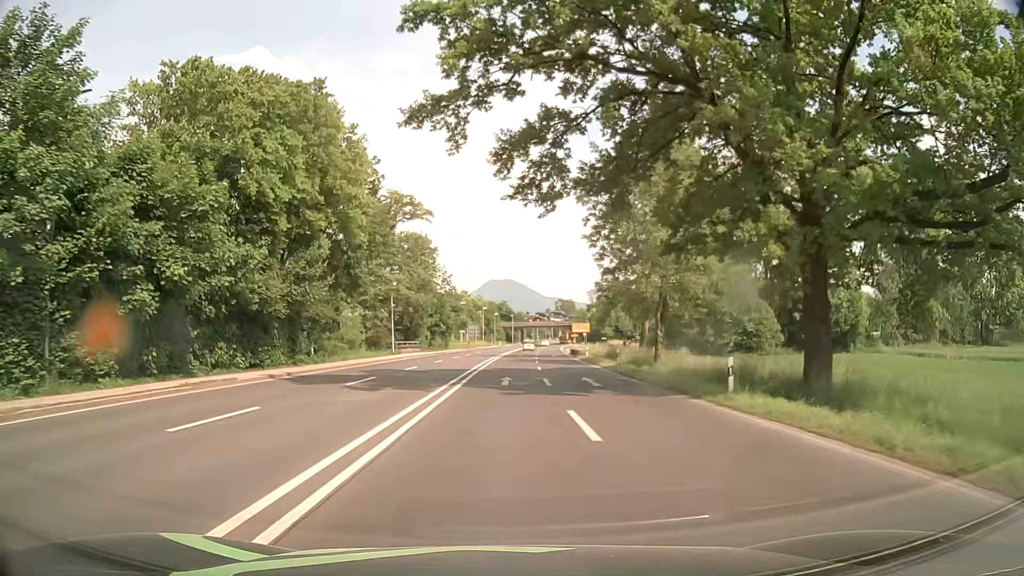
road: secondary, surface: asphalt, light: Day
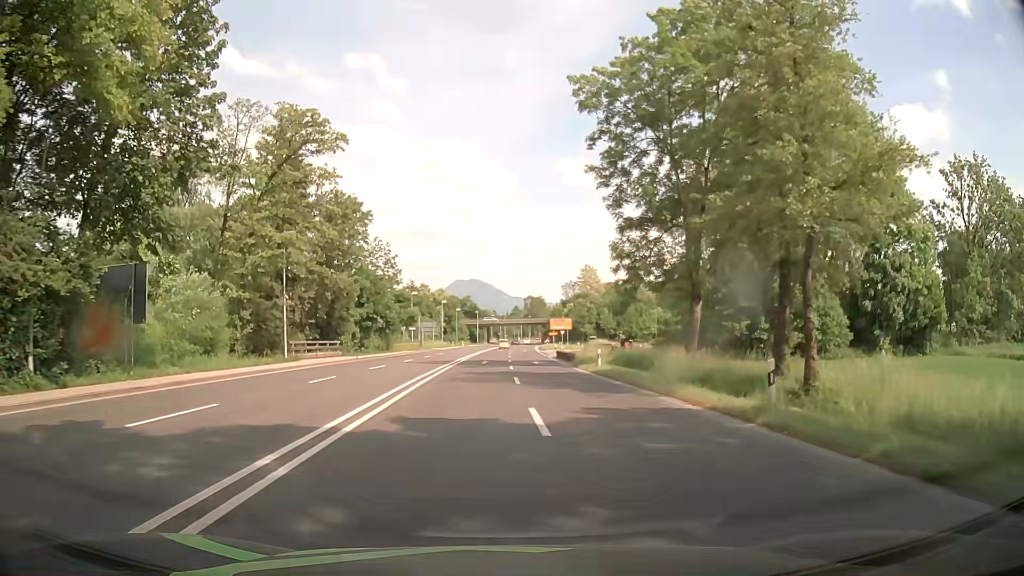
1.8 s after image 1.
(+0.6, +23.8) m; +3°
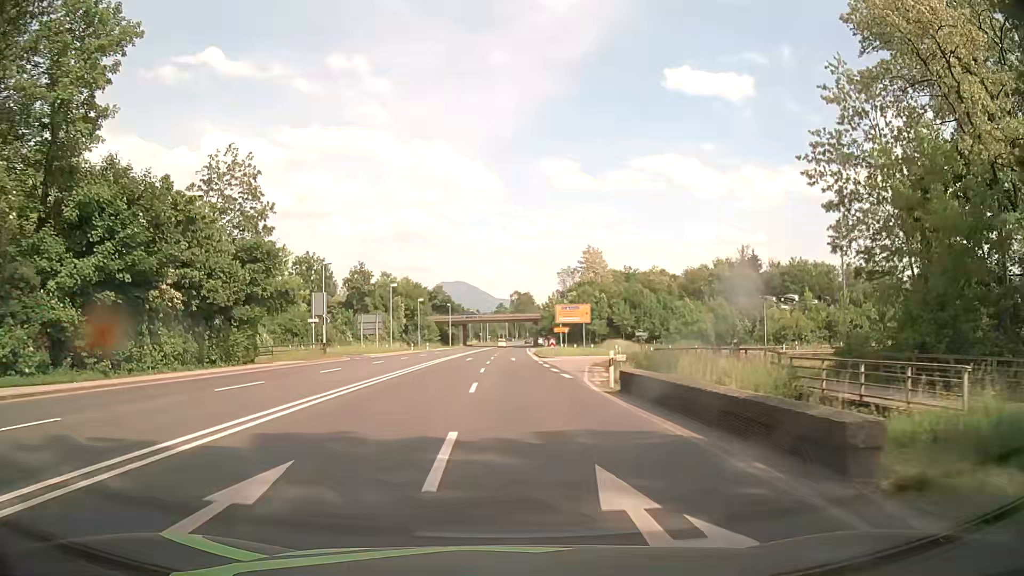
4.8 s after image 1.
(+0.7, +39.6) m; +1°
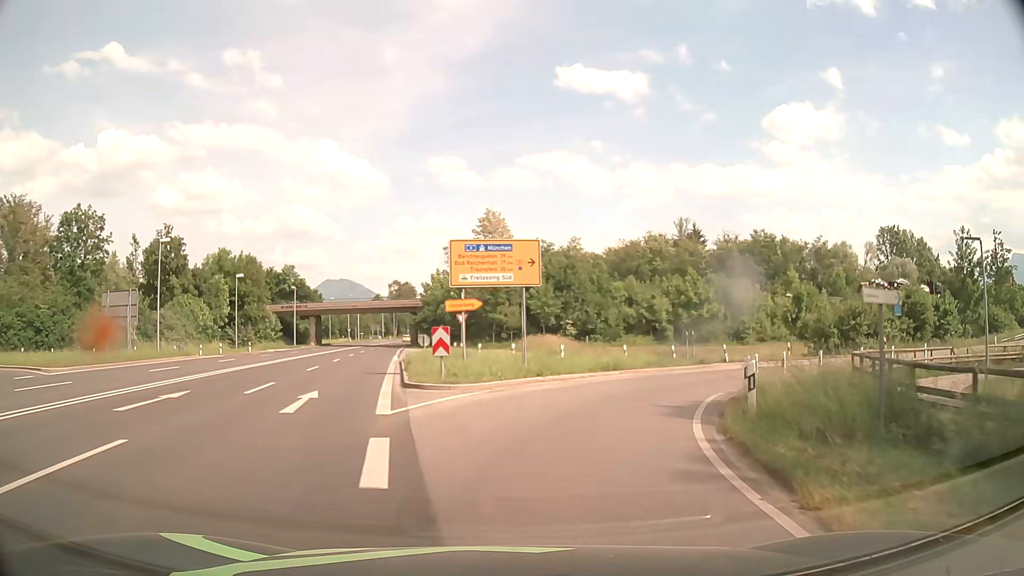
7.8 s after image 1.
(+2.3, +37.3) m; +9°
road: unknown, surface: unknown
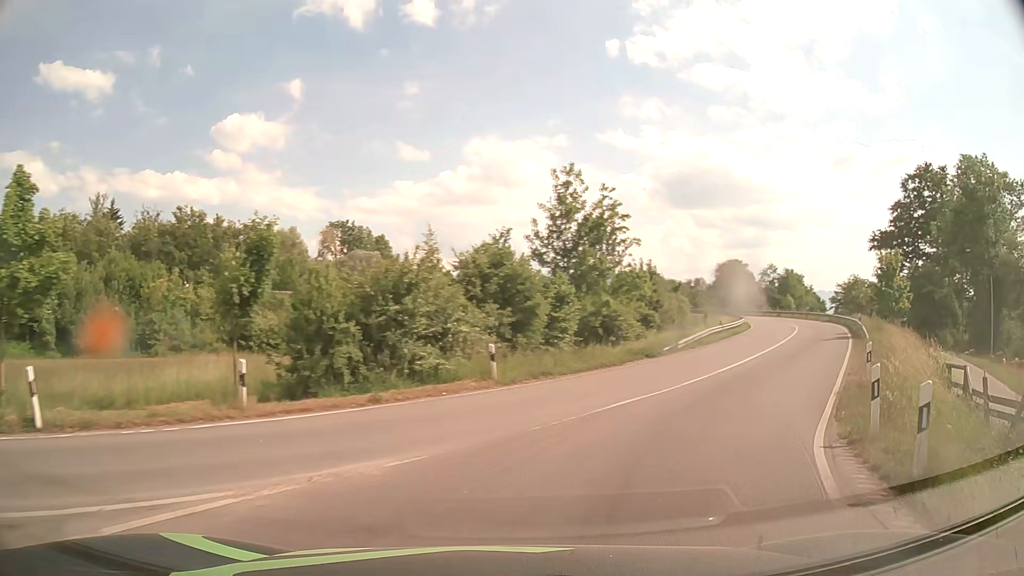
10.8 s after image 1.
(+9.7, +25.9) m; +48°
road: primary_link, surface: asphalt
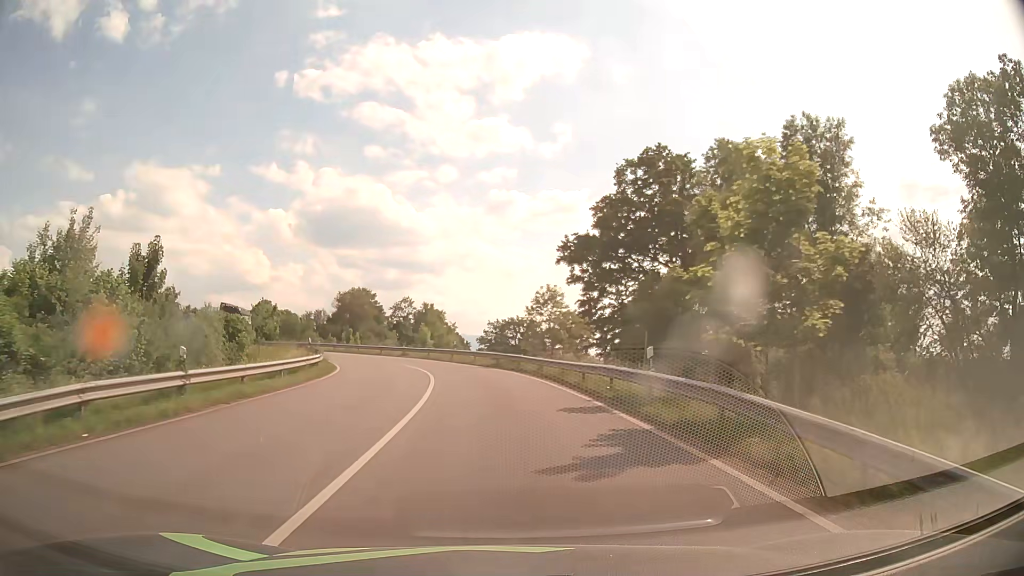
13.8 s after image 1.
(+13.6, +29.2) m; +33°
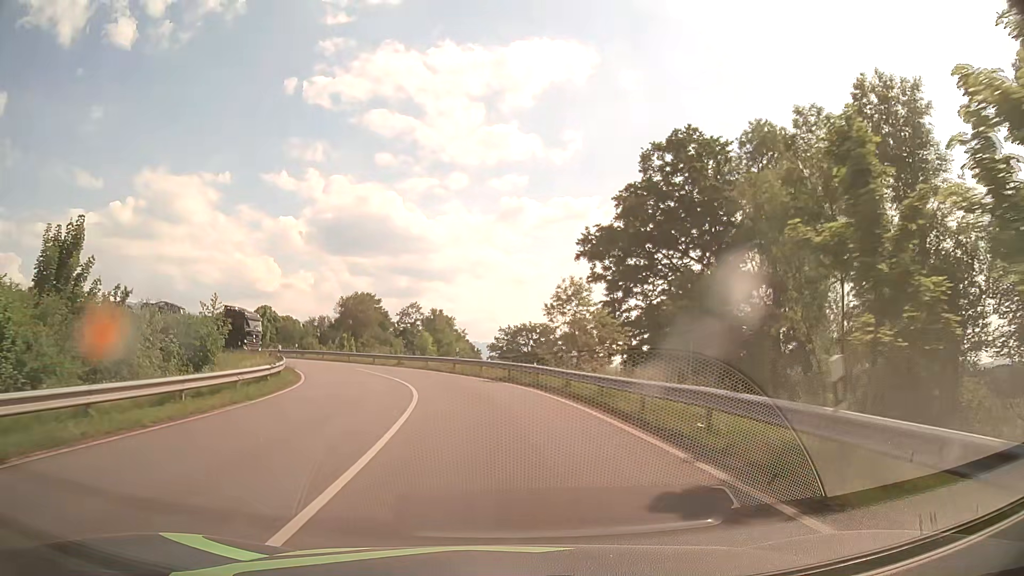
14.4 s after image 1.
(-0.1, +8.0) m; -1°
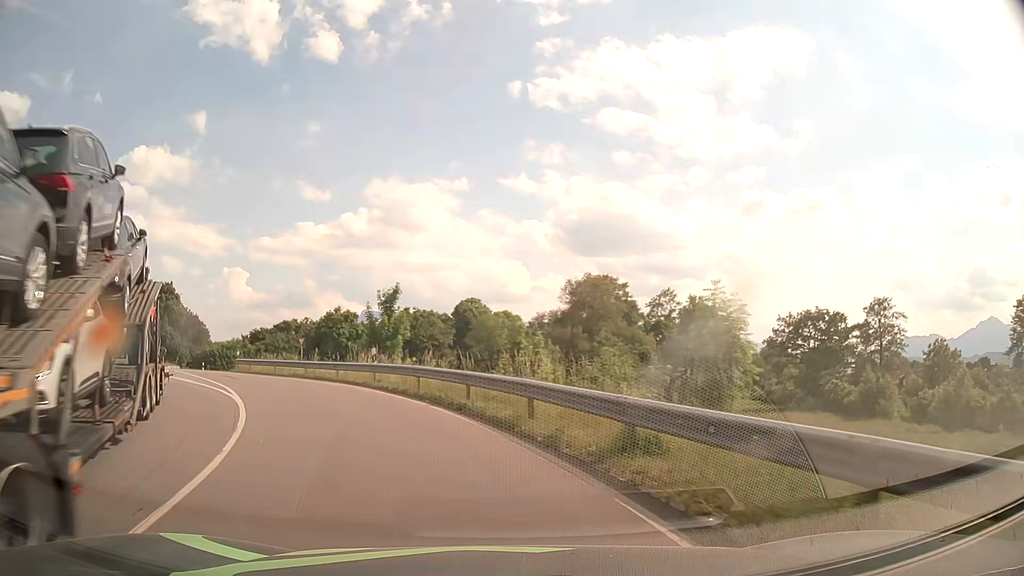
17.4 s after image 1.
(-4.8, +36.1) m; -20°
(-1, +10) (-5, +19) (-11, +27) (-17, +35) (-22, +44) (-22, +54) (-19, +63) (-15, +73) (-11, +82) (-6, +91) m
